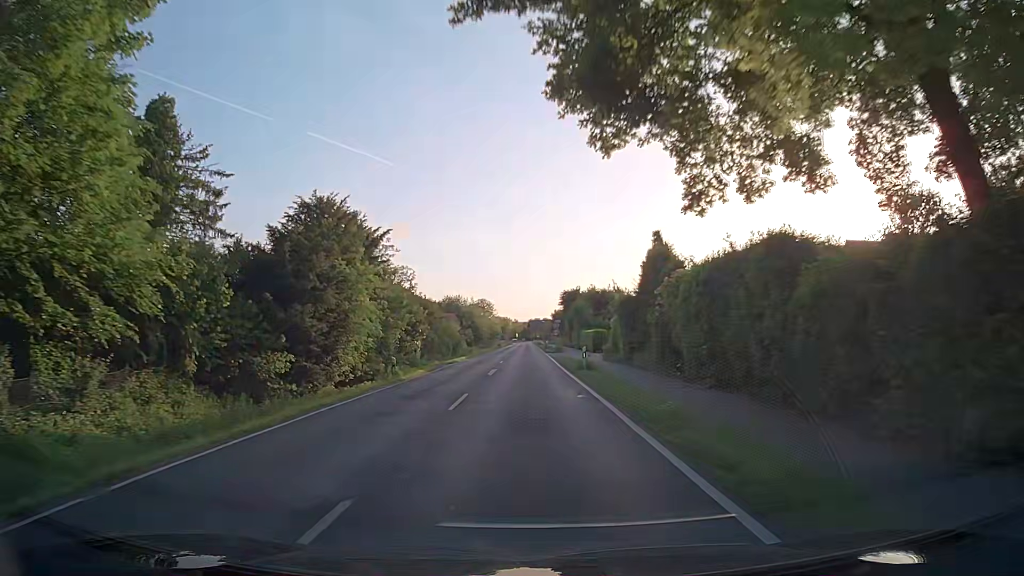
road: secondary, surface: asphalt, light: Day
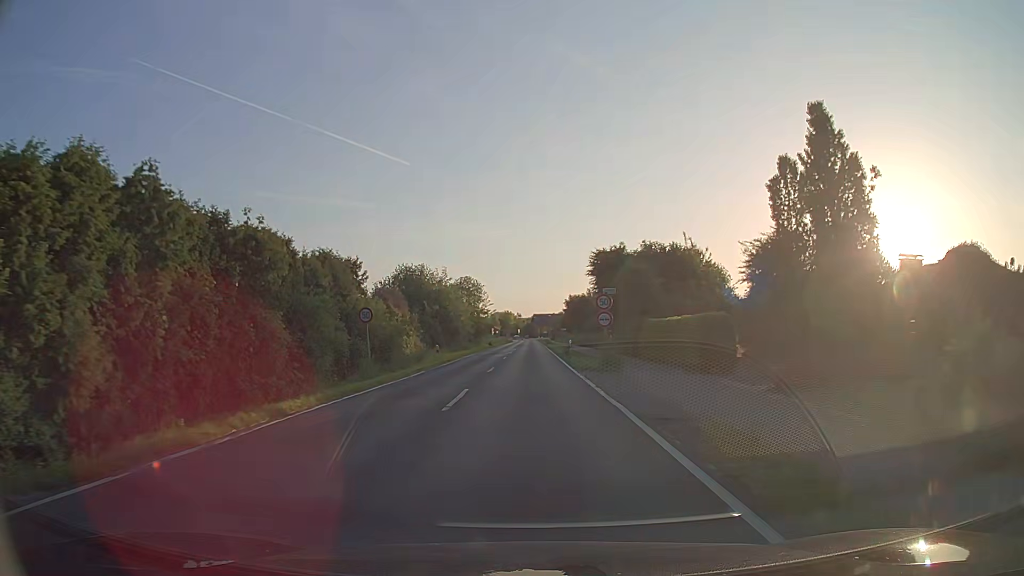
(+0.2, +37.3) m; 0°
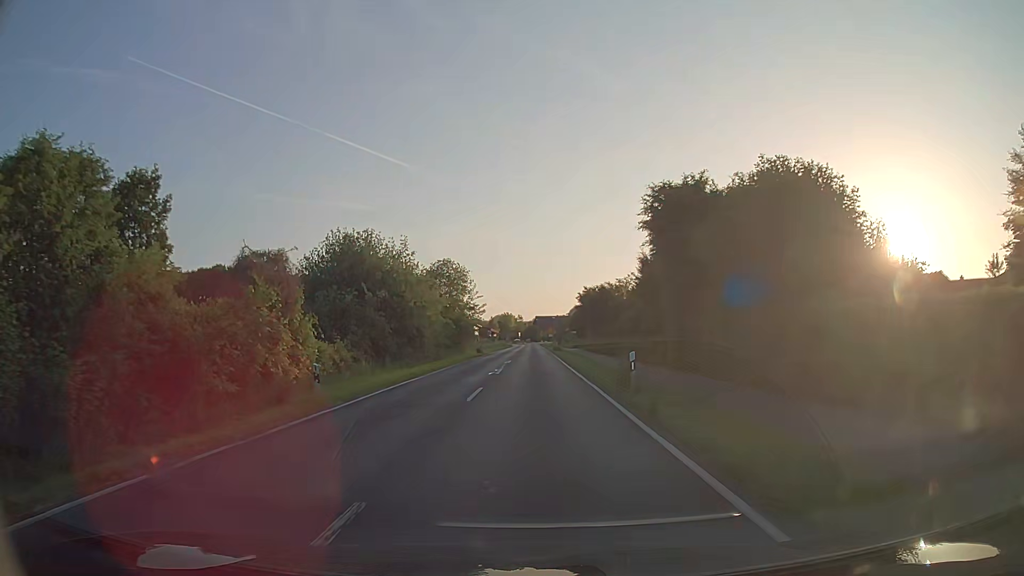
(-0.1, +22.0) m; 0°
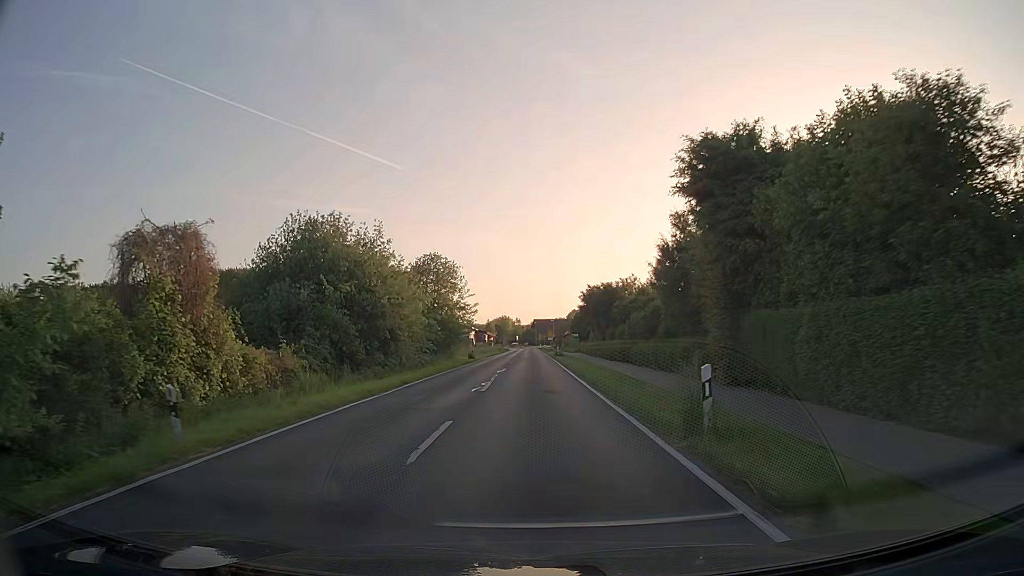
(0.0, +7.0) m; 0°
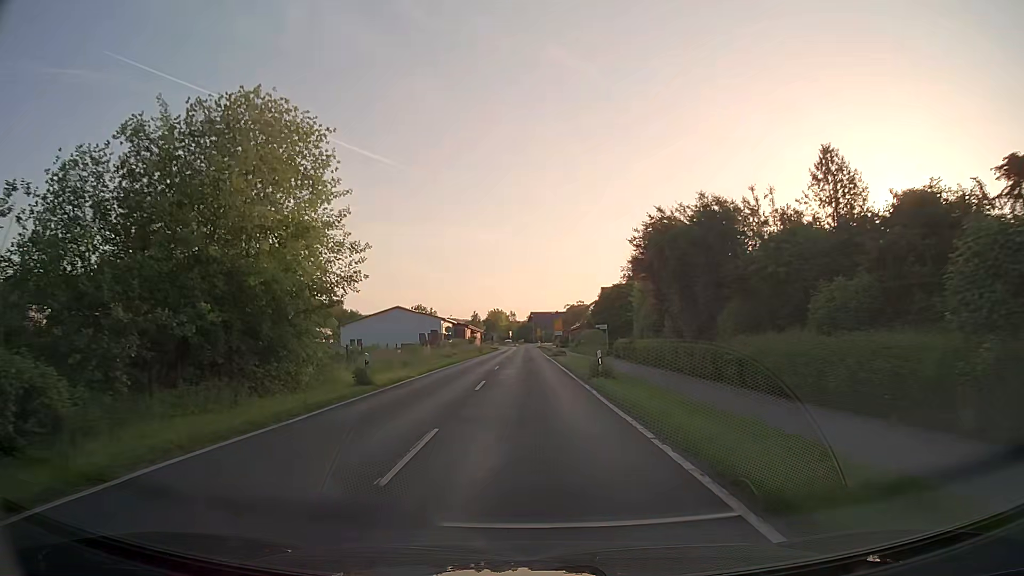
(-0.1, +37.3) m; 0°
